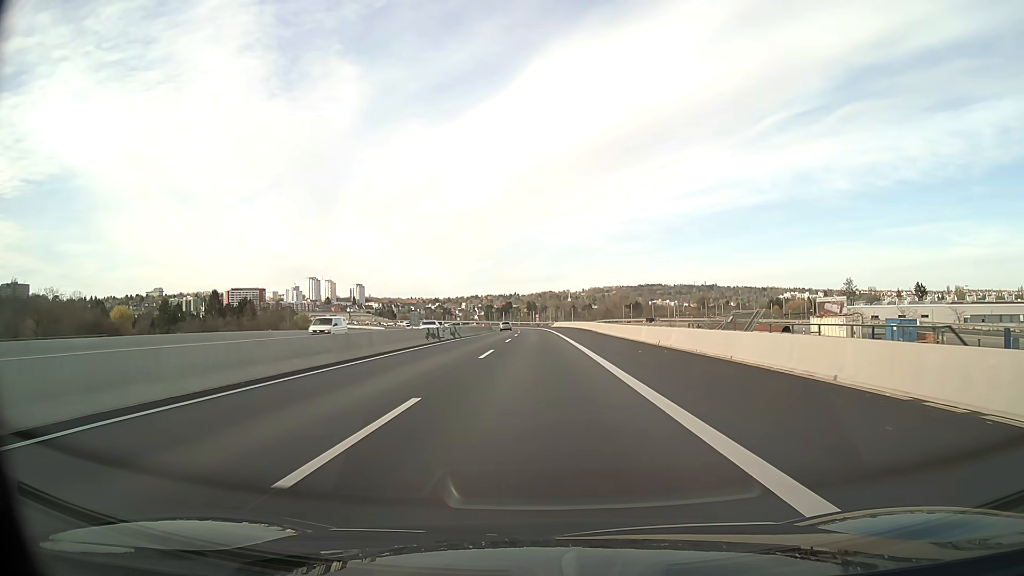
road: motorway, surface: asphalt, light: Day
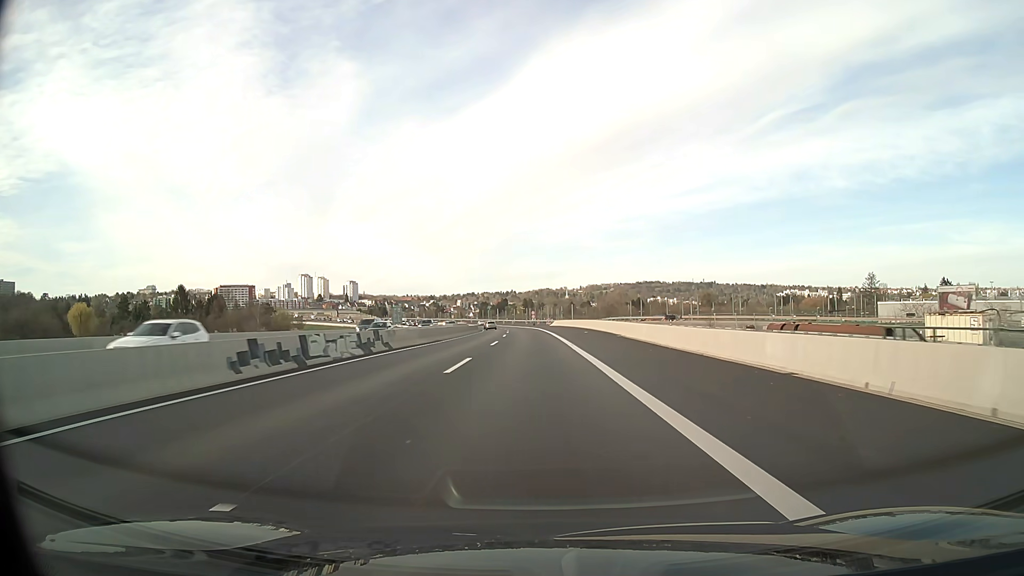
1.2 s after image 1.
(+0.1, +25.1) m; 0°
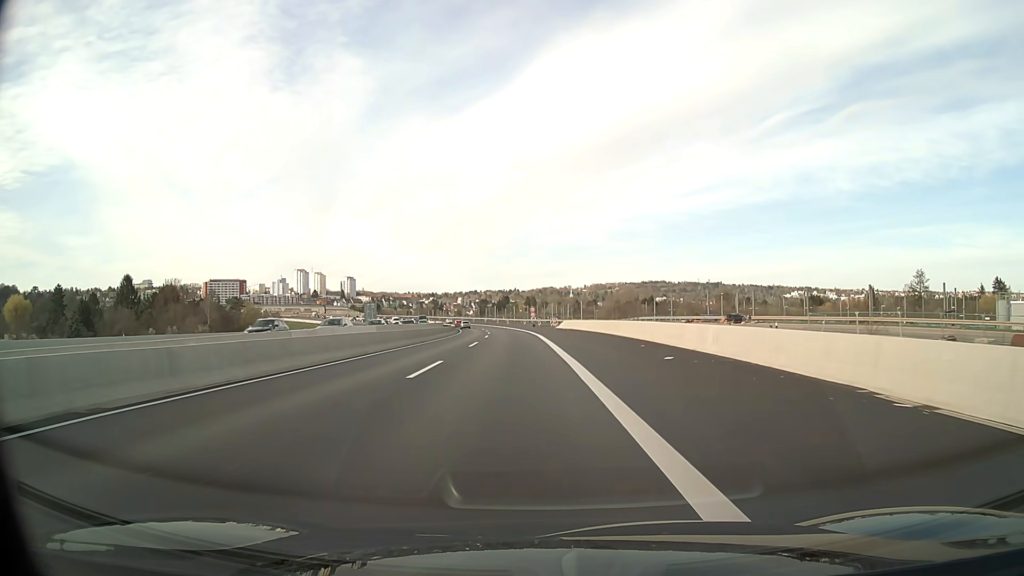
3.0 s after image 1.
(+0.1, +37.7) m; 0°
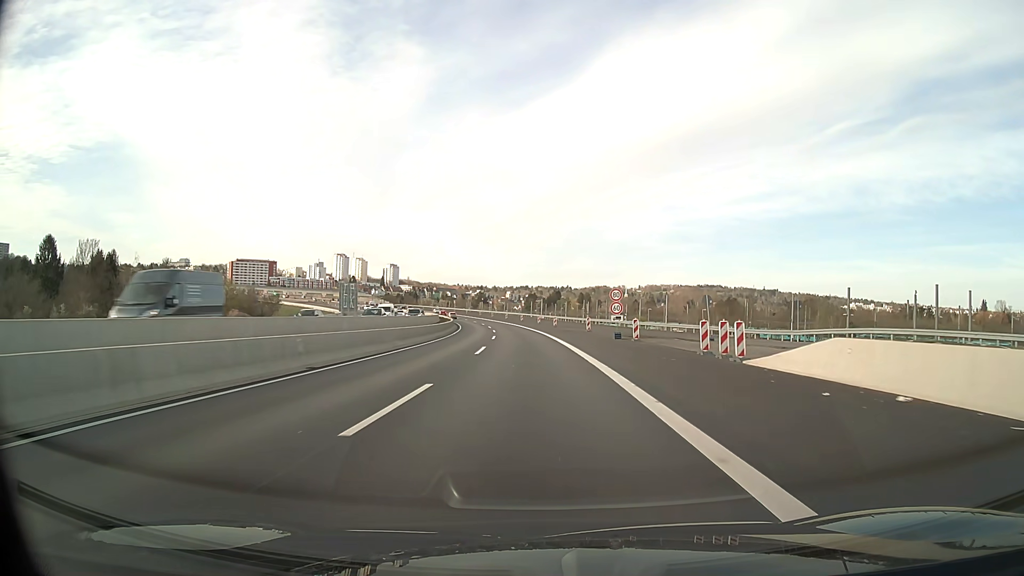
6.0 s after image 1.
(-2.8, +62.7) m; -5°
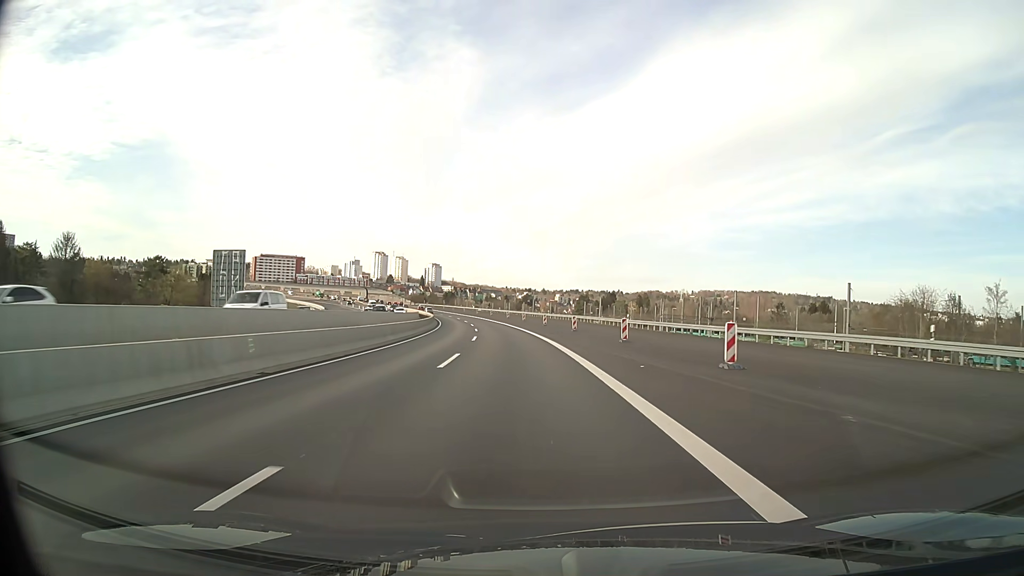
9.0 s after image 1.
(-2.0, +62.8) m; -4°
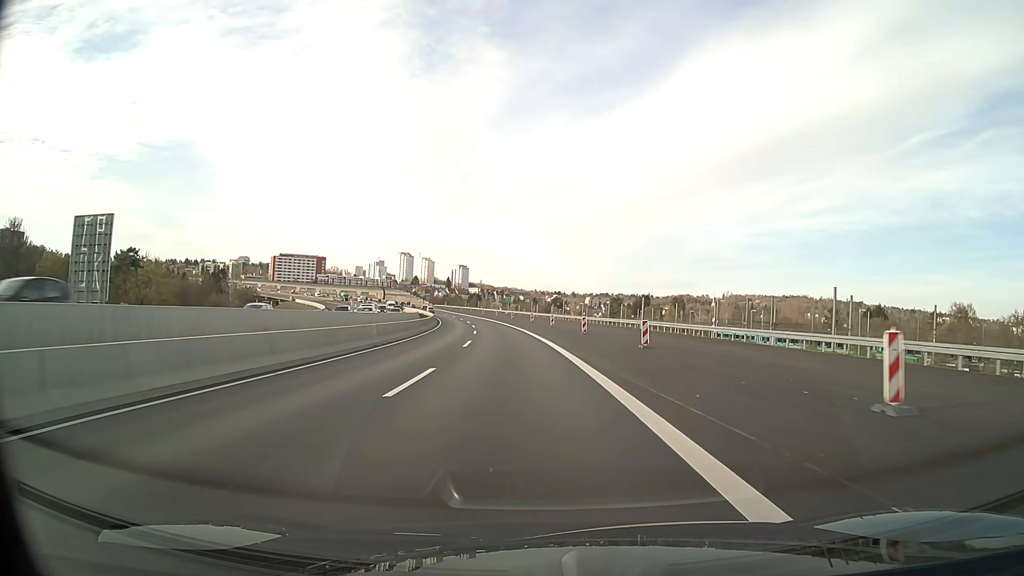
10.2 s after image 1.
(-0.6, +25.0) m; -2°
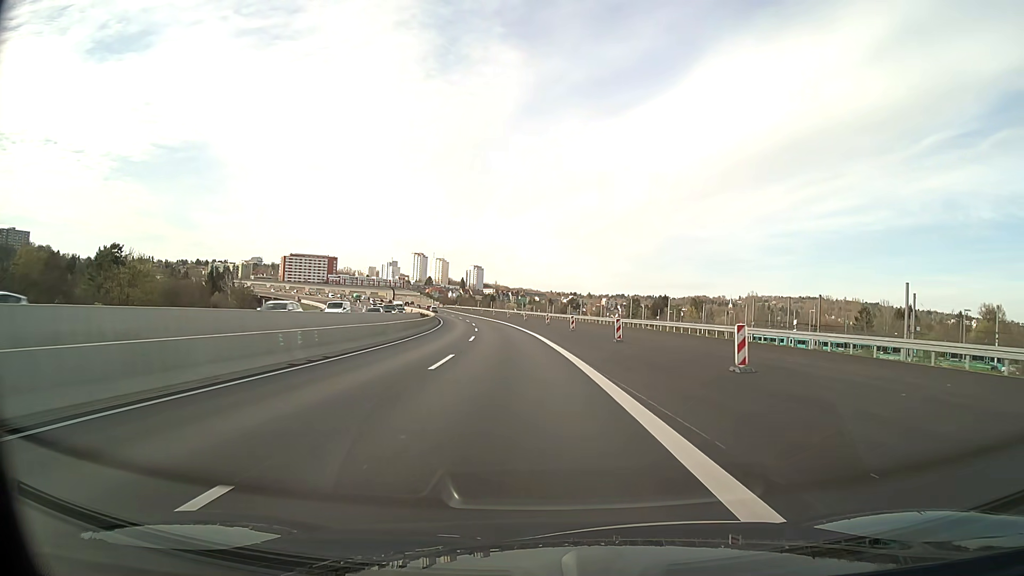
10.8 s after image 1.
(-0.2, +12.5) m; -2°
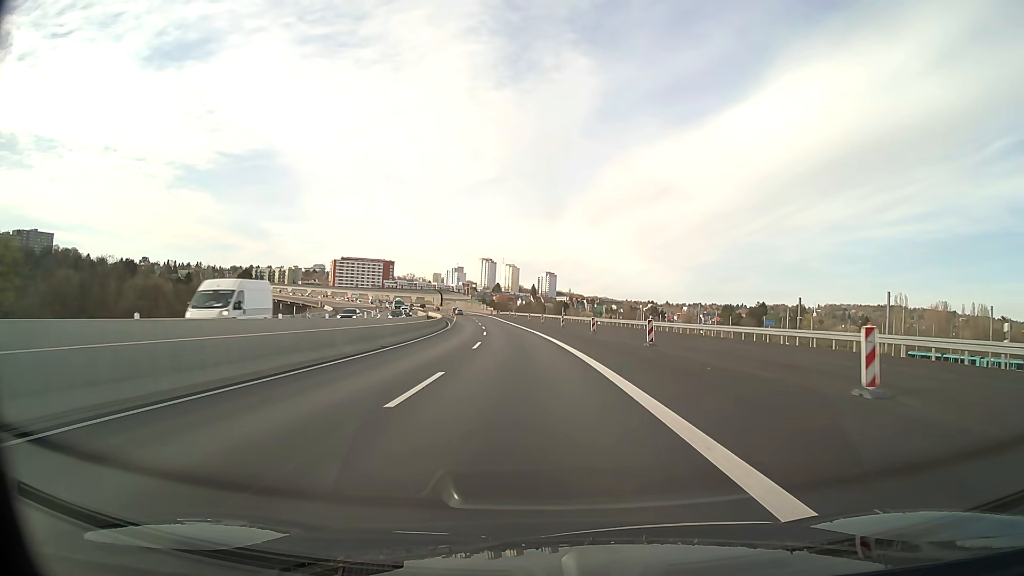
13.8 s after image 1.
(-3.5, +62.2) m; -6°
(0, +10) (0, +20) (-1, +30) (-1, +40) (-2, +50) (-3, +60) (-4, +70) (-5, +80) (-6, +90) (-7, +100) m
